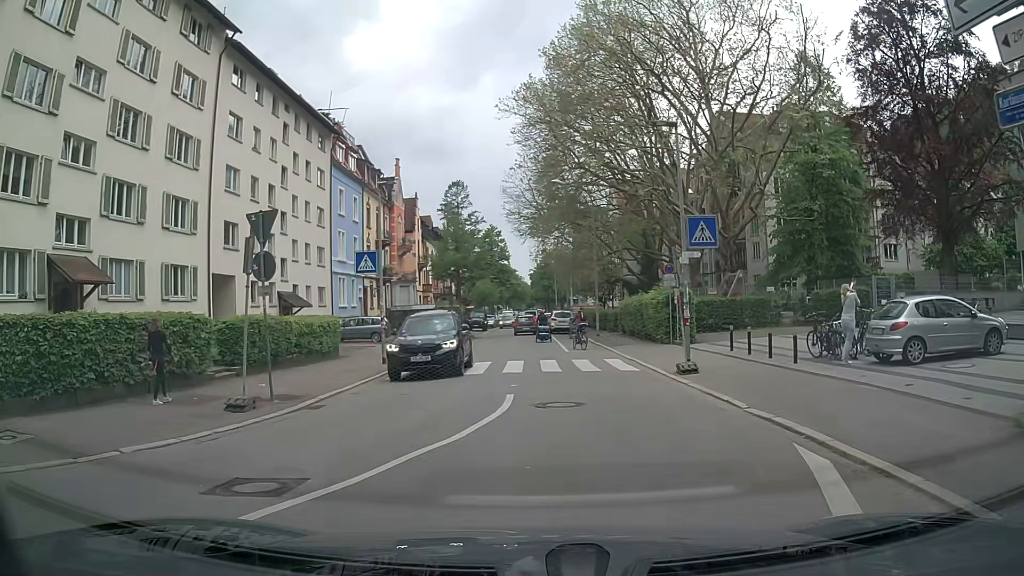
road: unclassified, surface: asphalt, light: Day
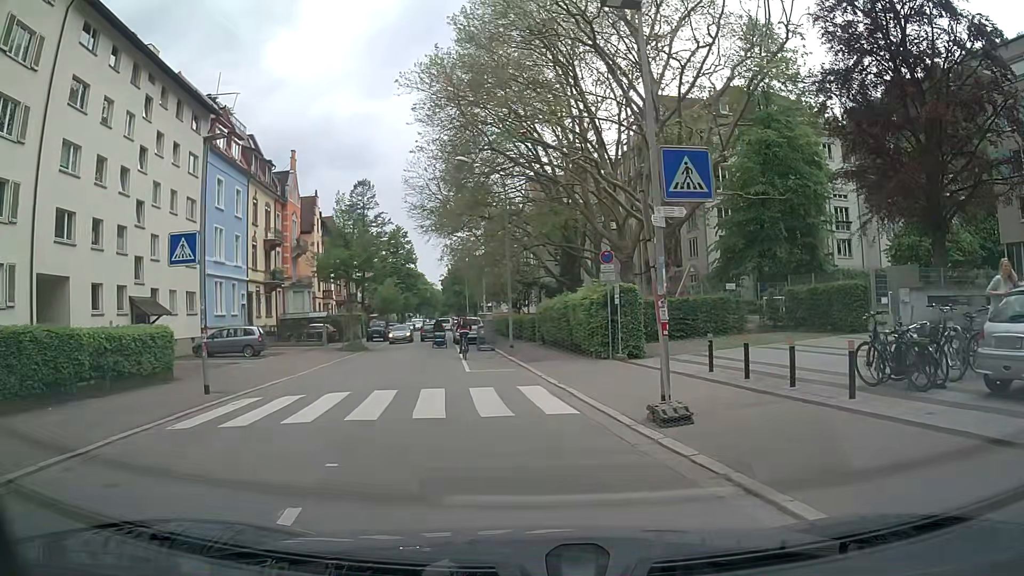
(+0.5, +7.5) m; +5°
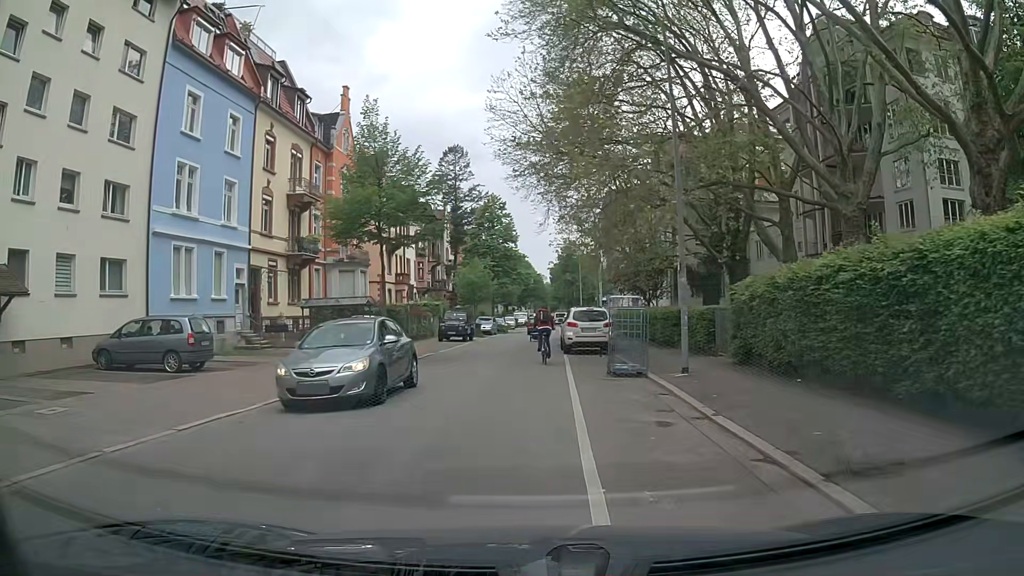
(-1.2, +17.9) m; -7°
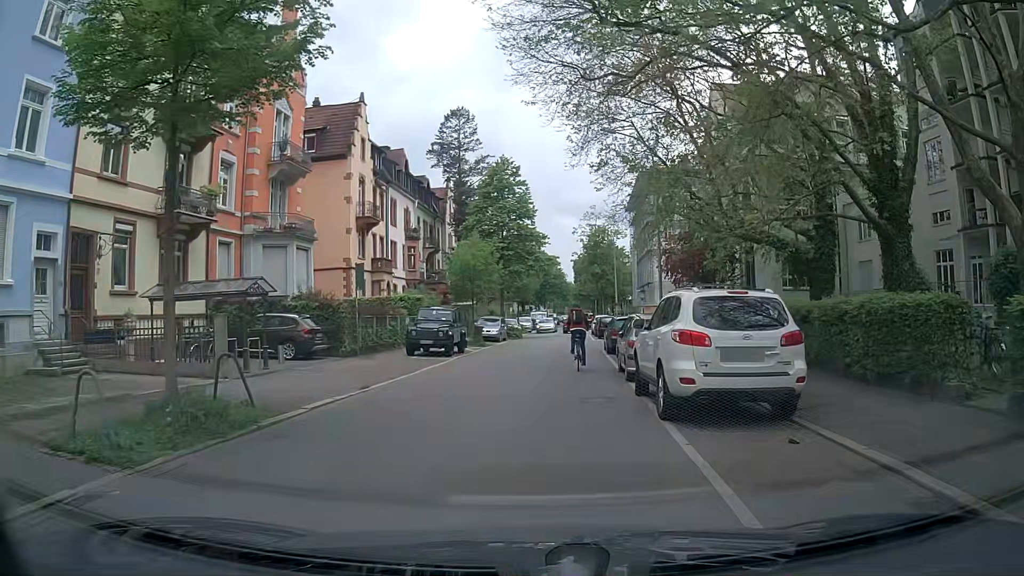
(-0.4, +16.1) m; -3°
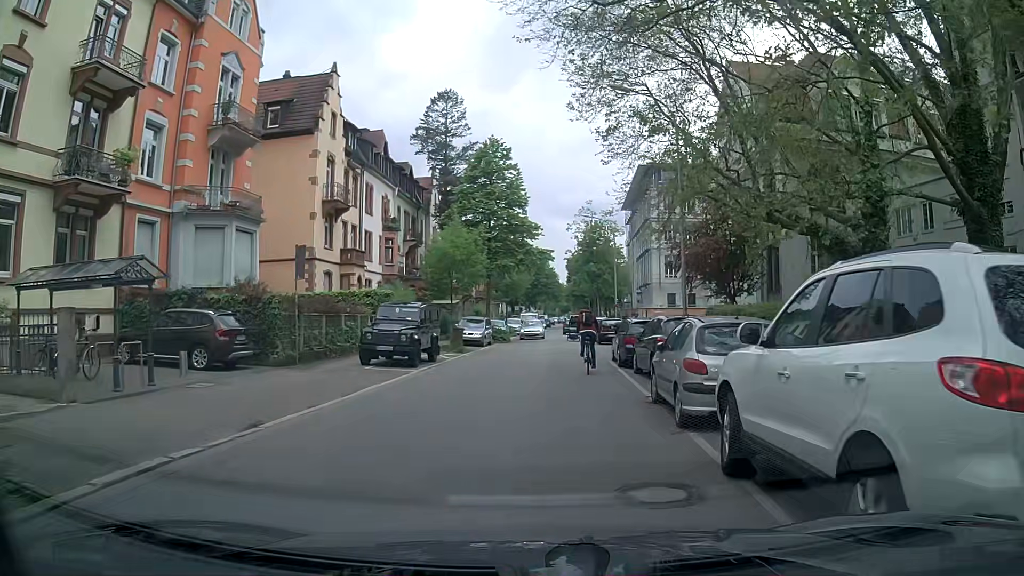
(+0.2, +5.9) m; +1°
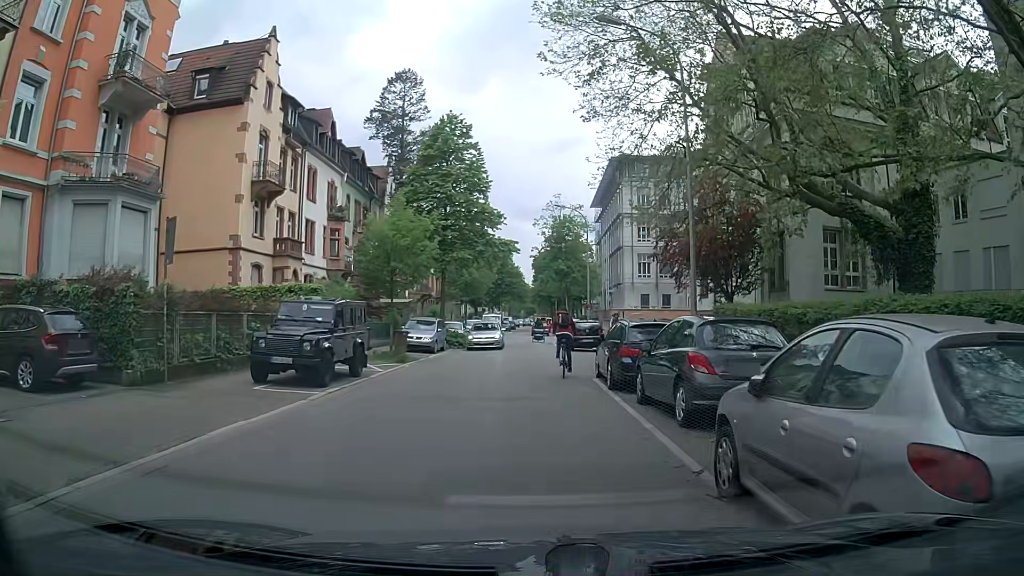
(+0.3, +5.9) m; +5°
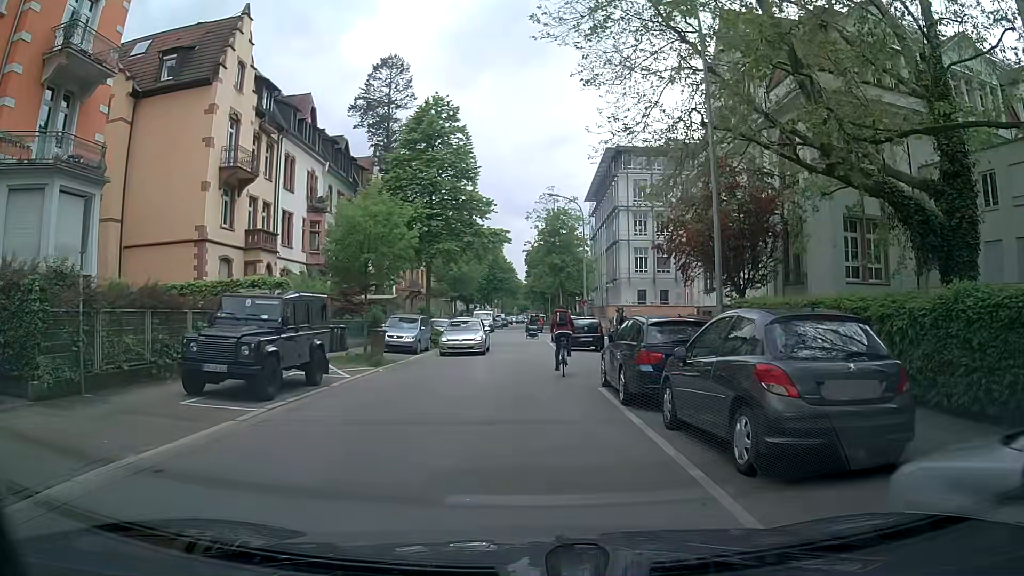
(0.0, +2.9) m; 0°
